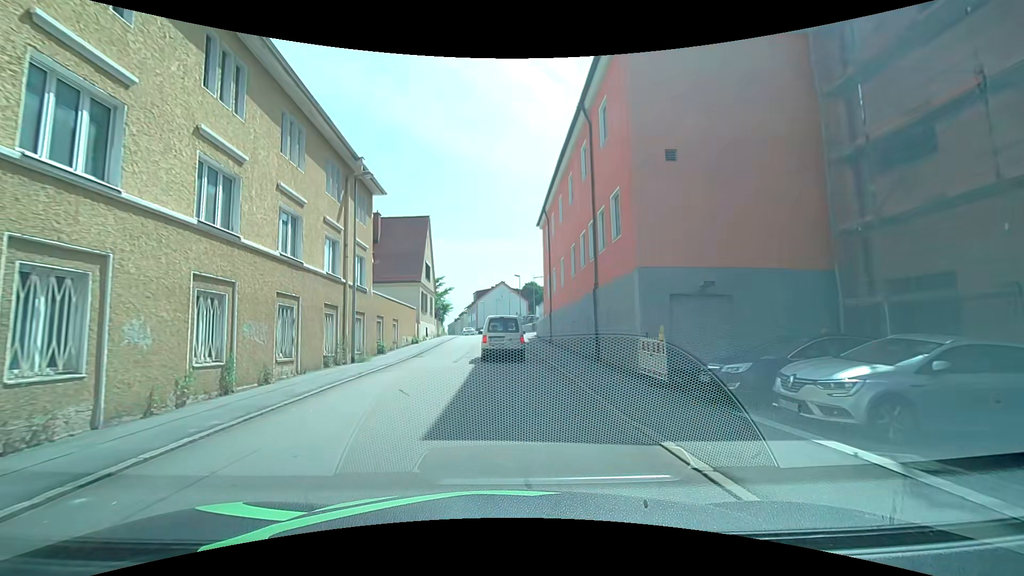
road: residential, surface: asphalt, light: Day
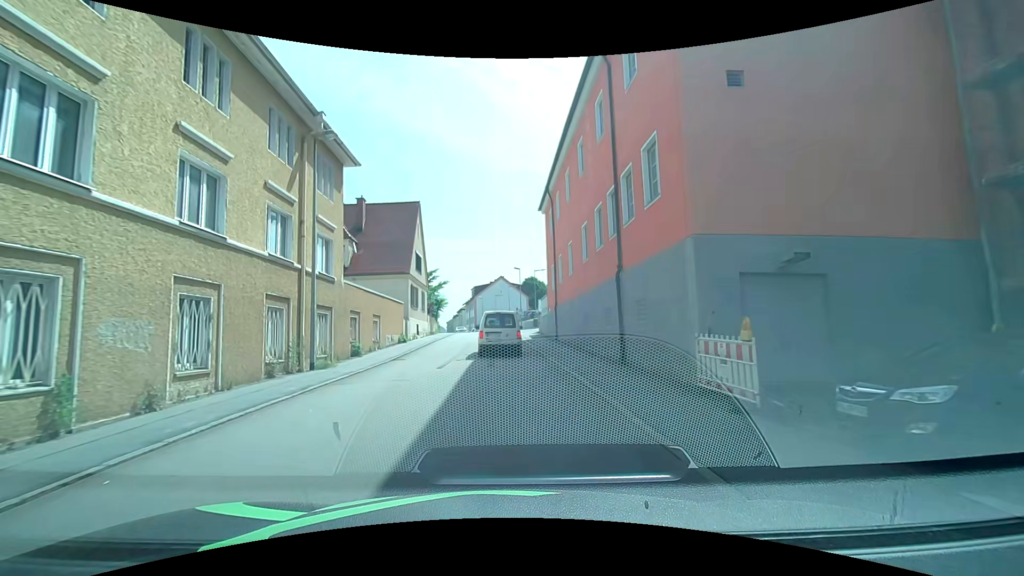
(0.0, +4.3) m; -1°
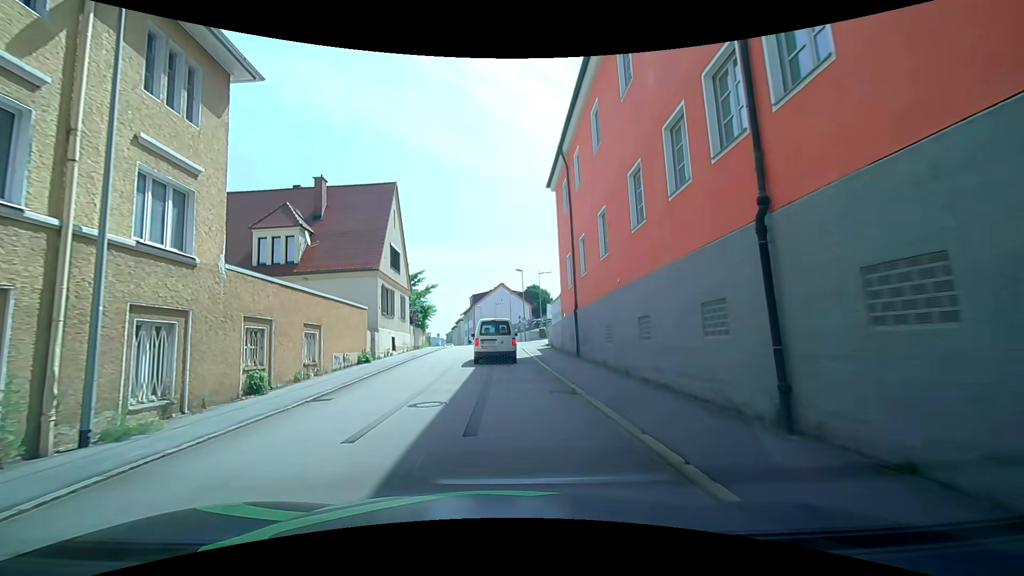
(+0.2, +8.8) m; +1°
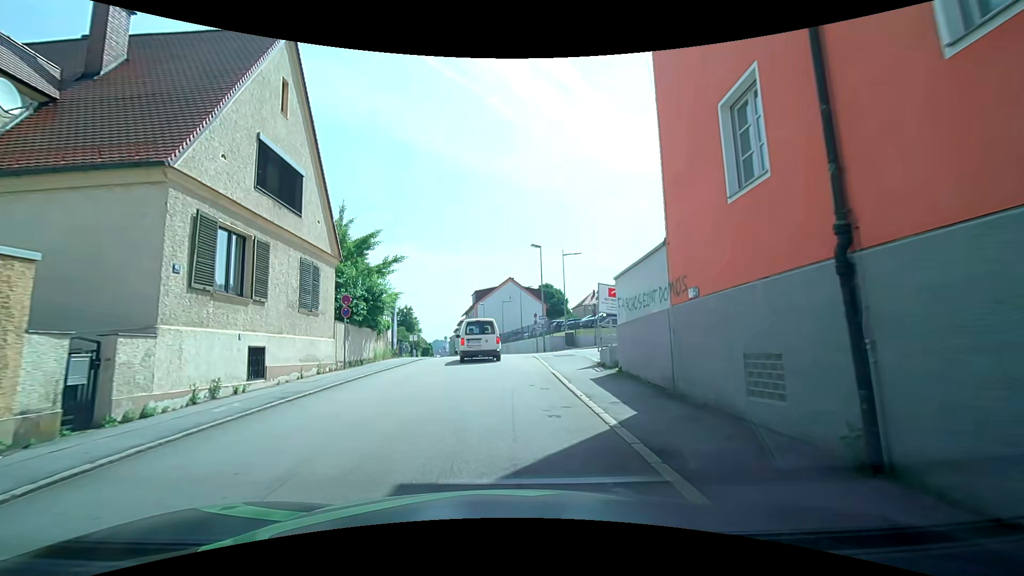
(0.0, +17.7) m; -1°
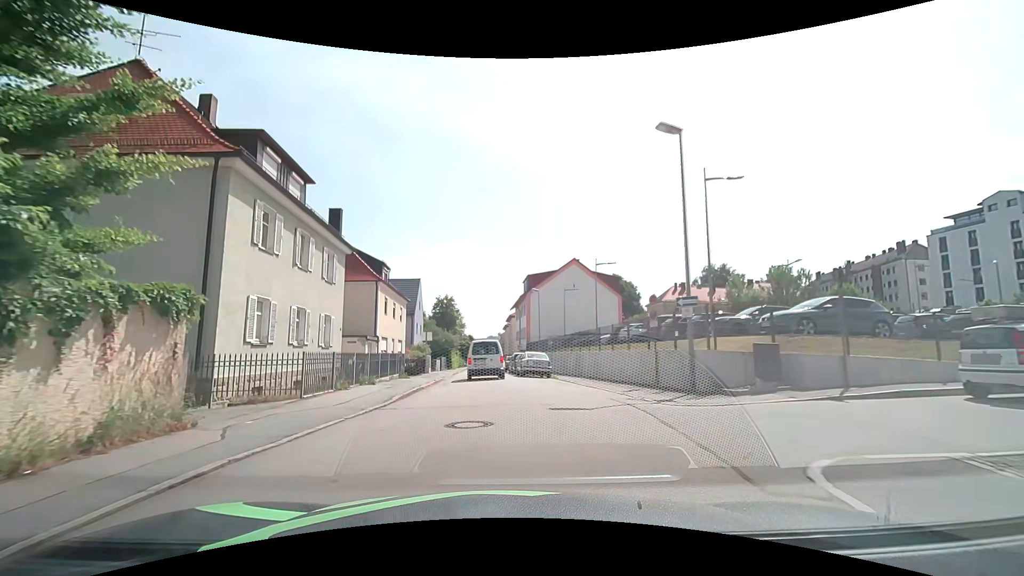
(-0.7, +21.8) m; -6°
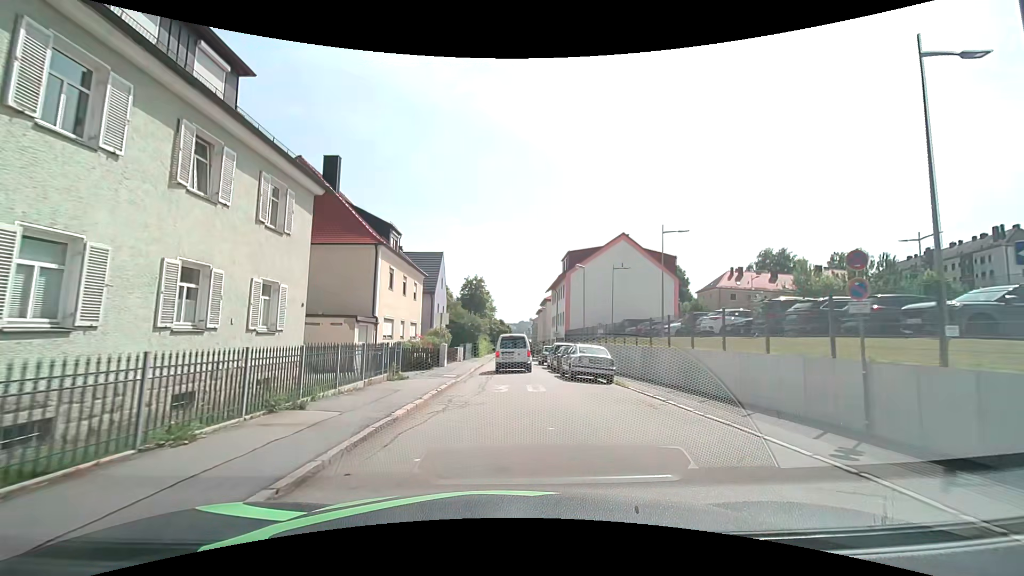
(-0.3, +8.8) m; -3°
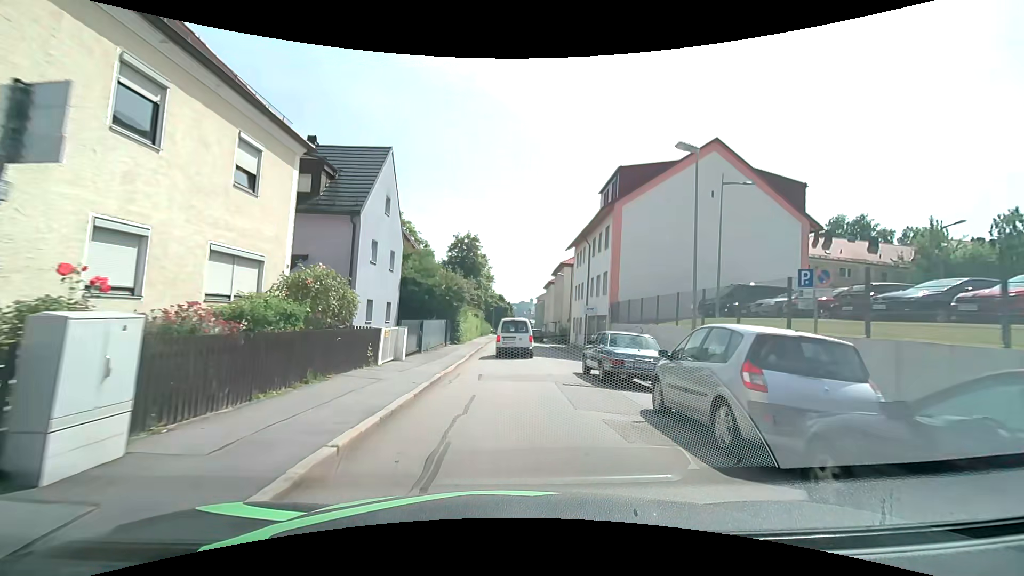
(-0.1, +23.8) m; 0°
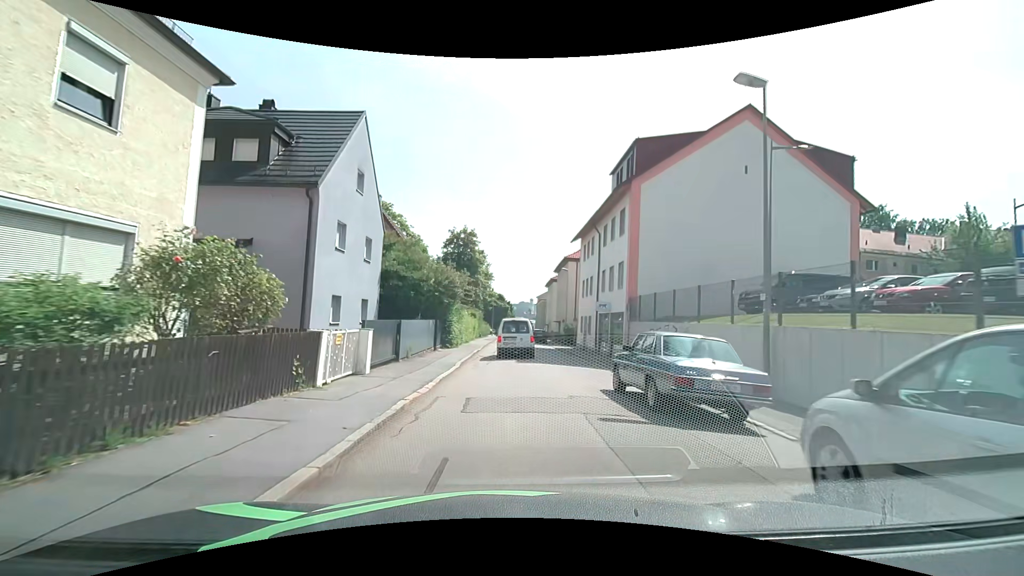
(0.0, +4.7) m; -1°
(0, +10) (0, +20) (0, +30) (0, +40) (+1, +50) (+1, +60) (+1, +70) (+1, +80) (+2, +90) (+2, +100) m
